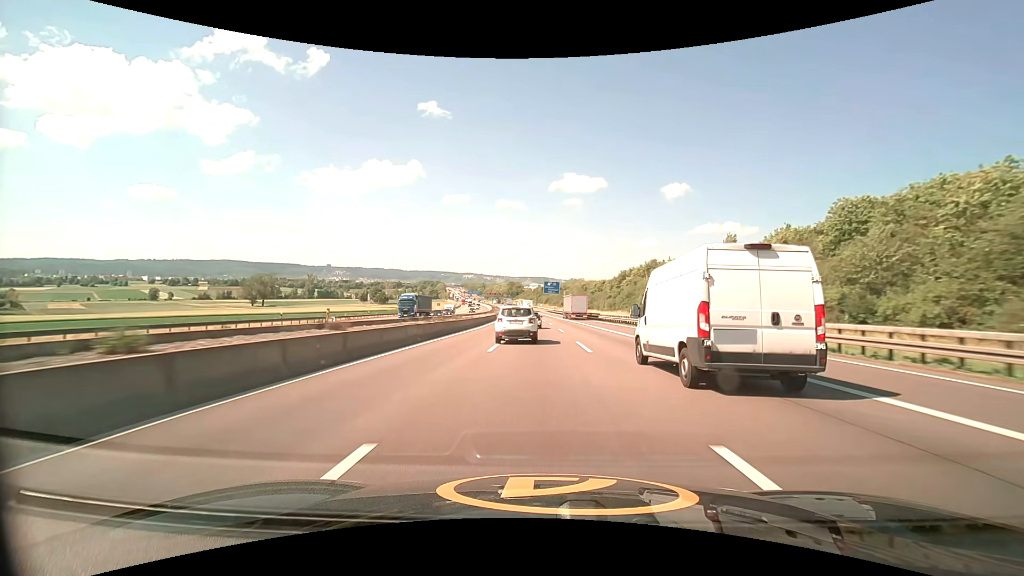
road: motorway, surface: asphalt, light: Day
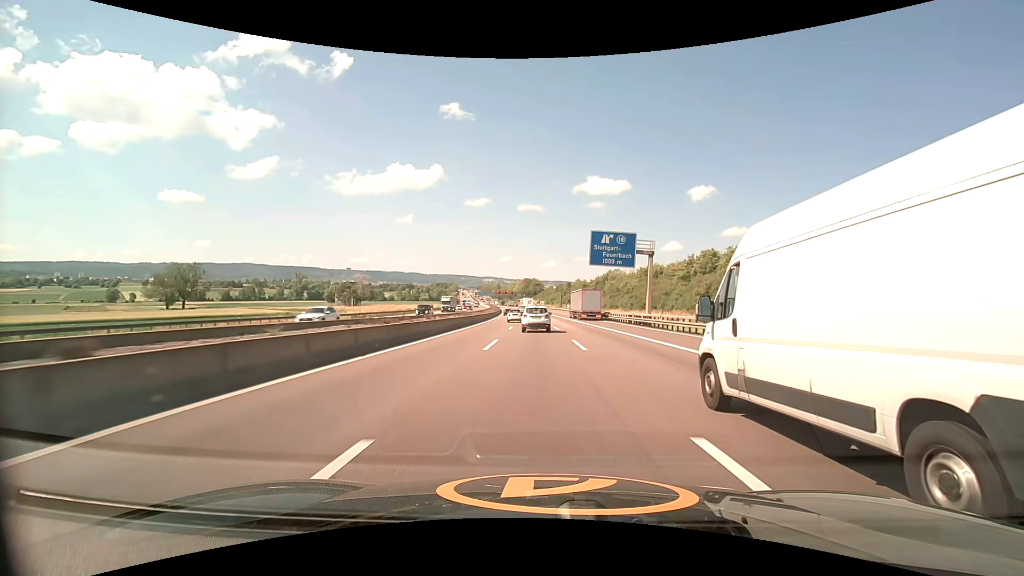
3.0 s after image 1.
(-1.9, +89.7) m; -2°
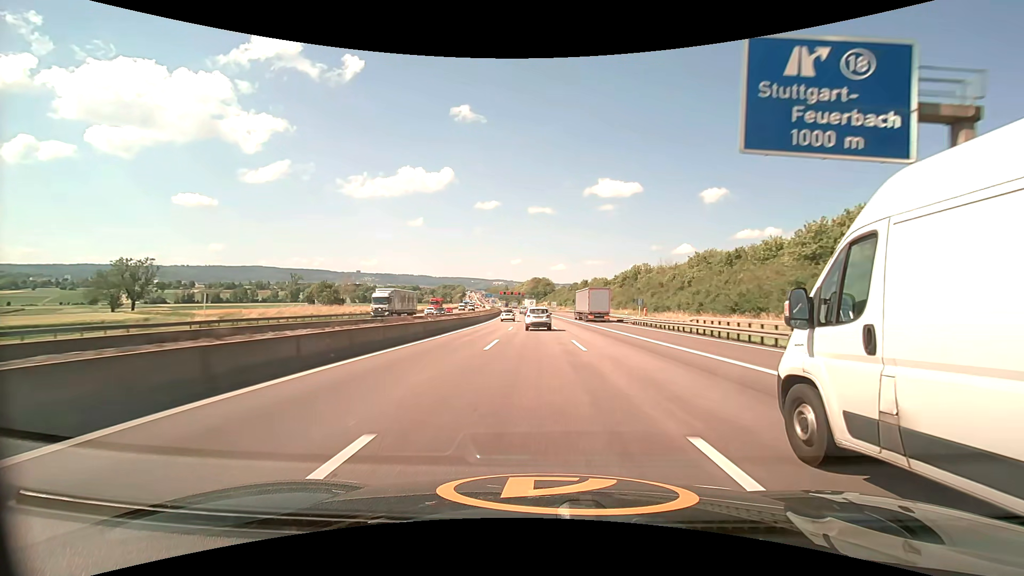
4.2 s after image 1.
(-0.4, +35.6) m; -1°
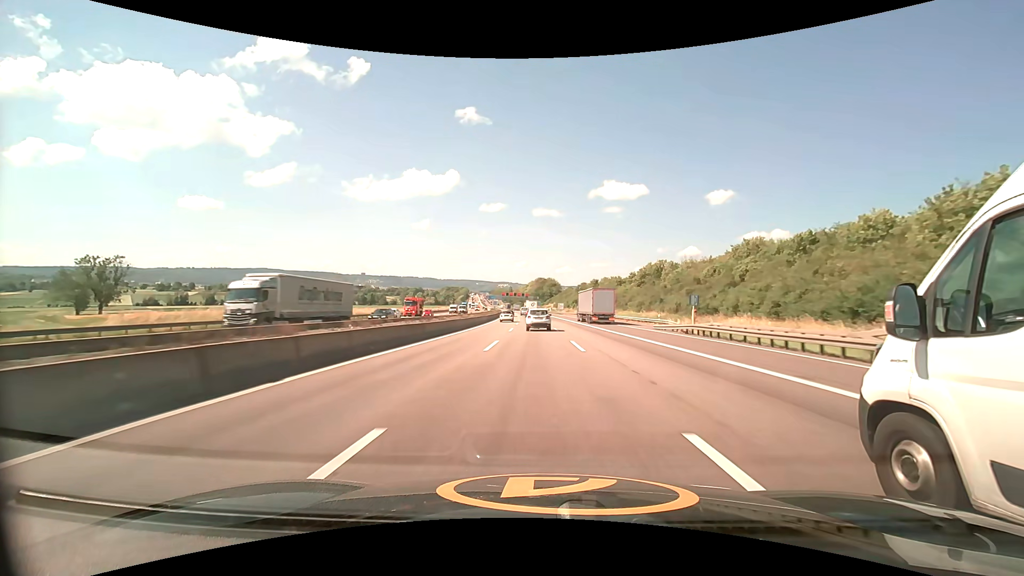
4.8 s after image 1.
(-0.1, +17.7) m; -1°
